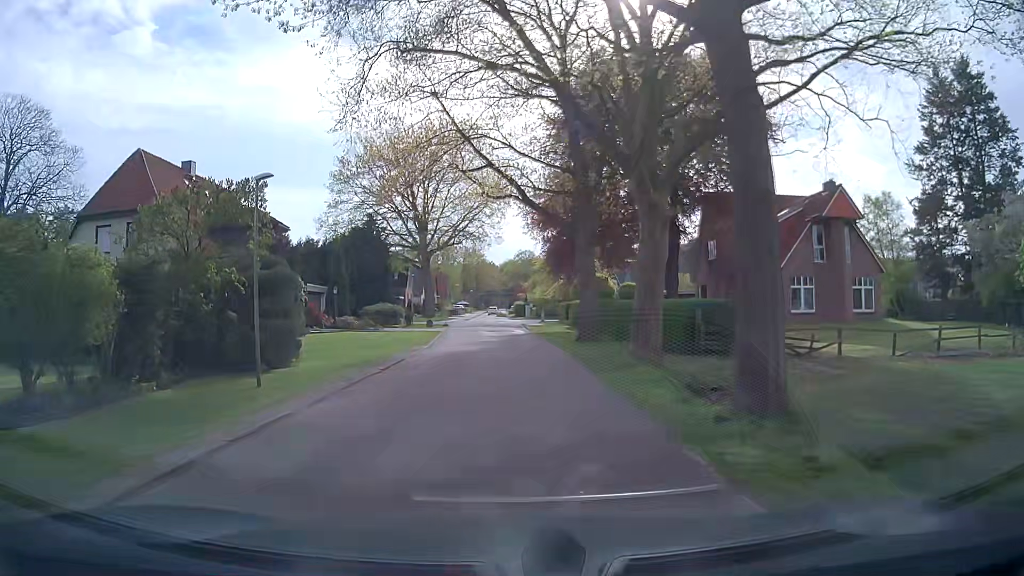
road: residential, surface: asphalt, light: Day
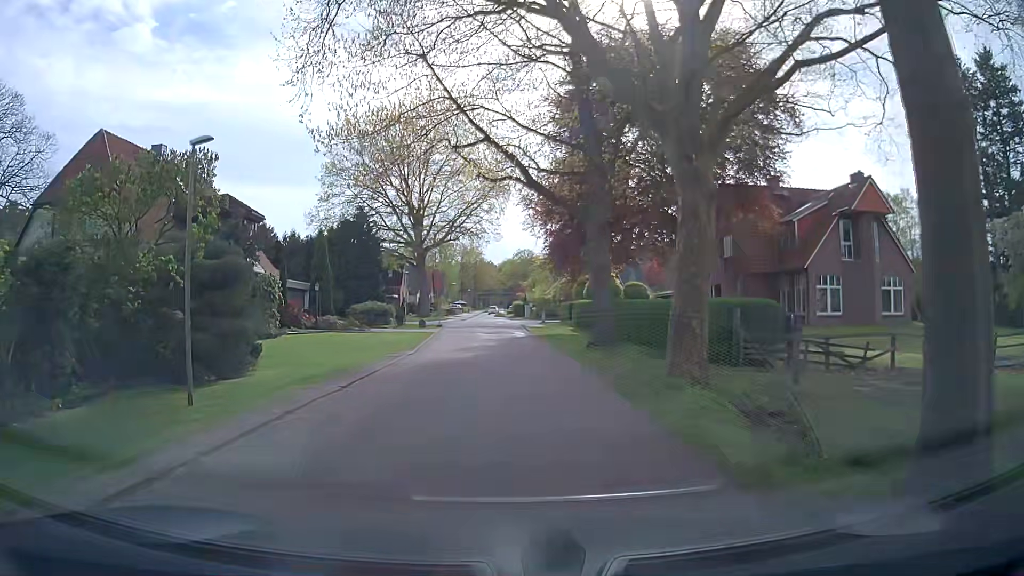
(-0.1, +3.8) m; -1°
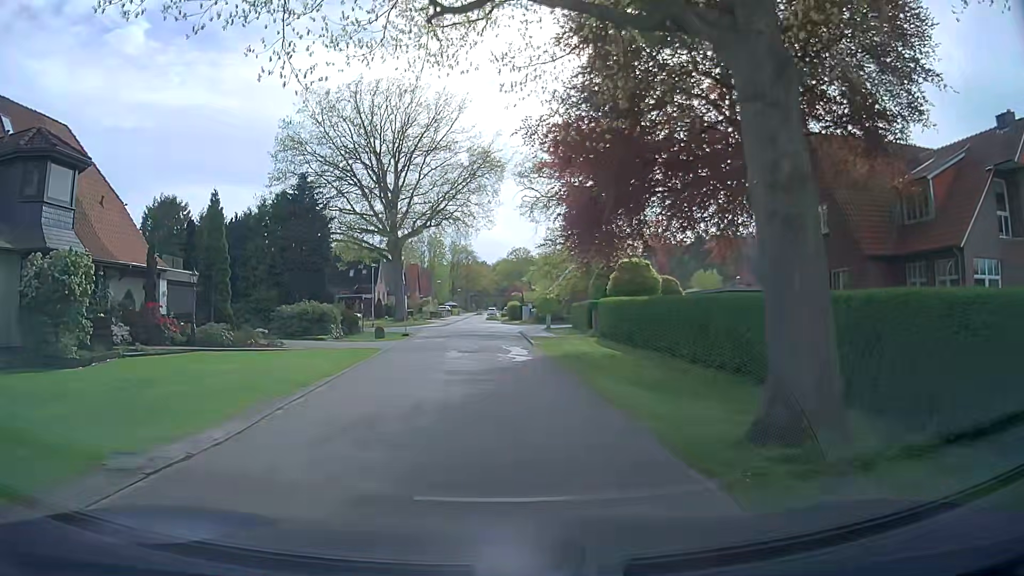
(+0.3, +14.8) m; +2°
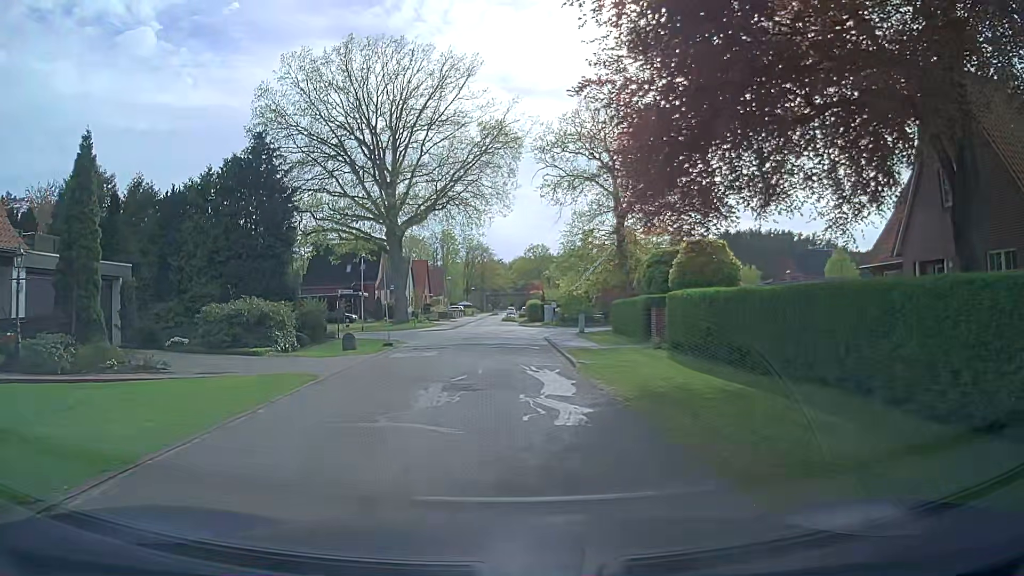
(-0.4, +10.5) m; -3°
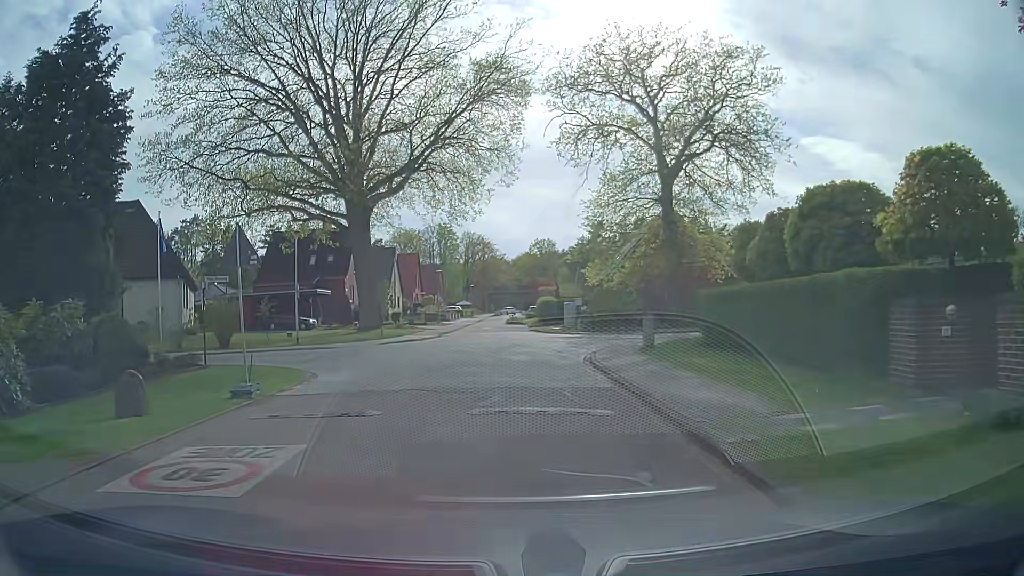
(-0.2, +15.4) m; 0°
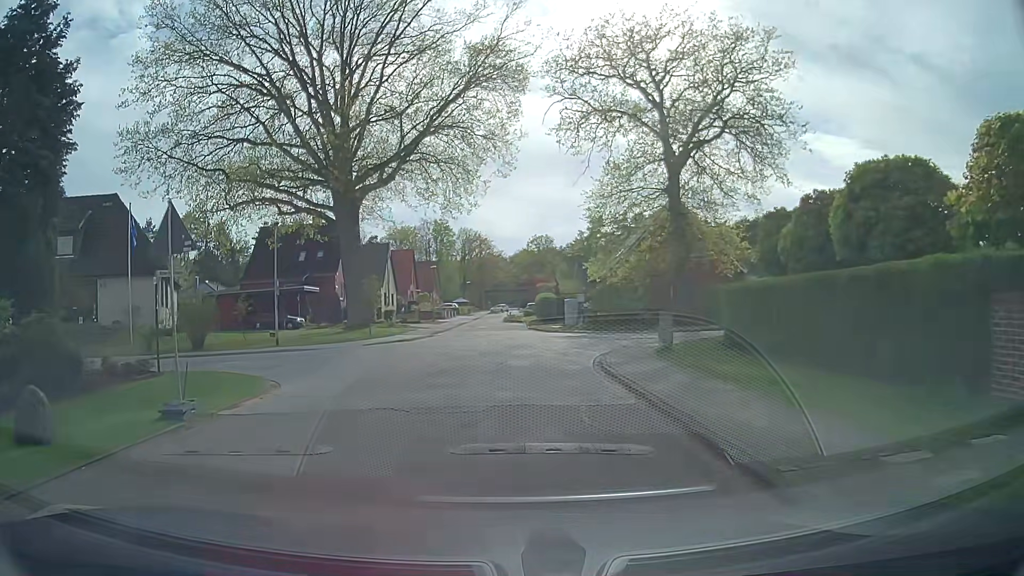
(0.0, +2.4) m; +1°
